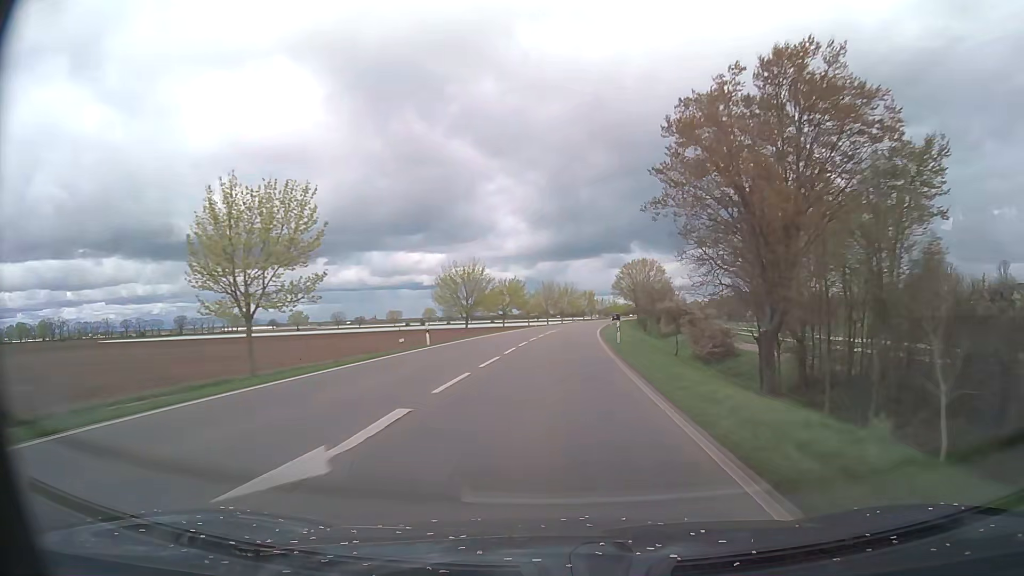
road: primary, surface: asphalt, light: Day
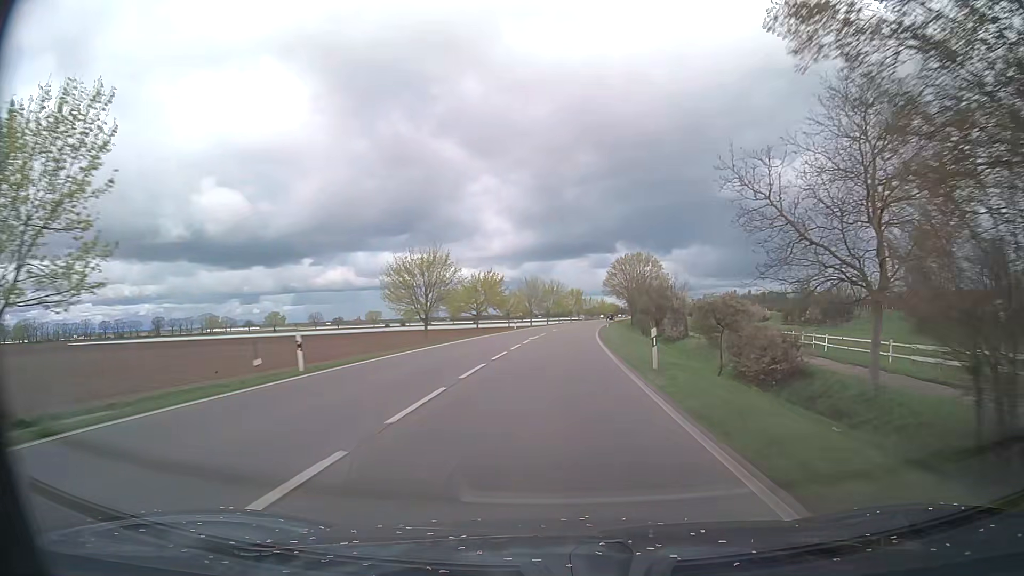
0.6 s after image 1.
(+0.1, +15.0) m; +1°
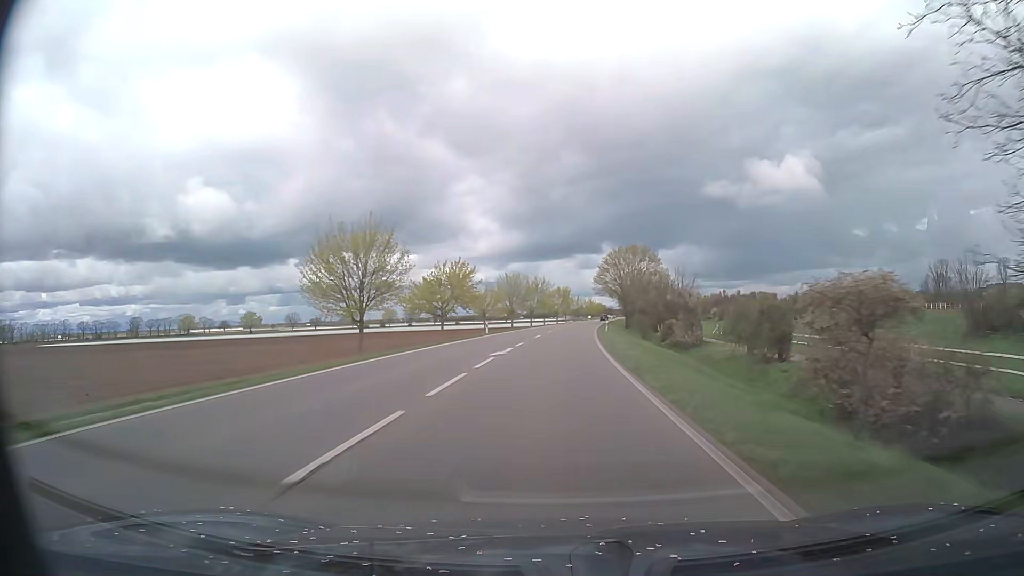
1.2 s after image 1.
(+0.2, +15.0) m; +1°
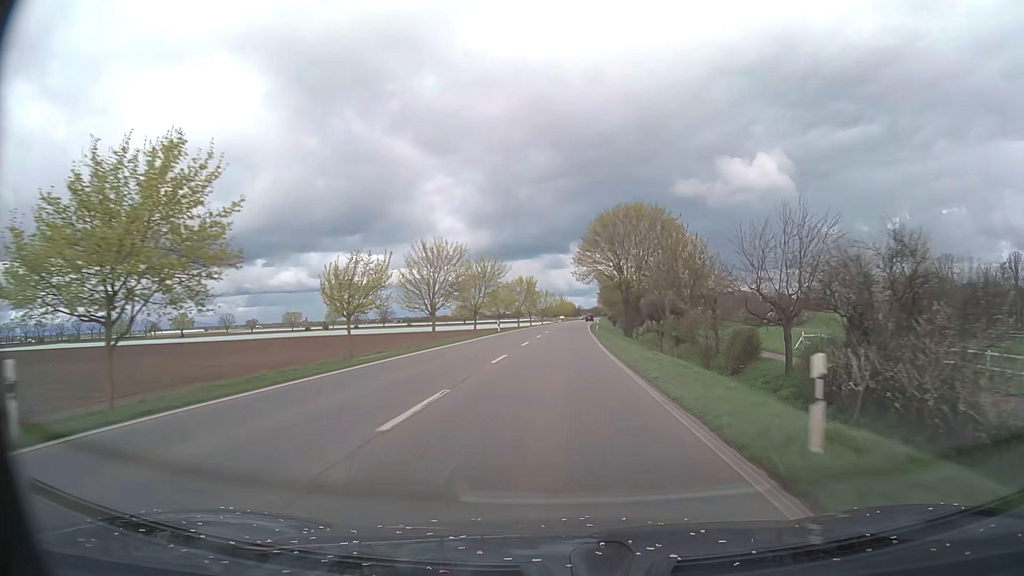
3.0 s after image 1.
(+1.2, +45.0) m; +3°
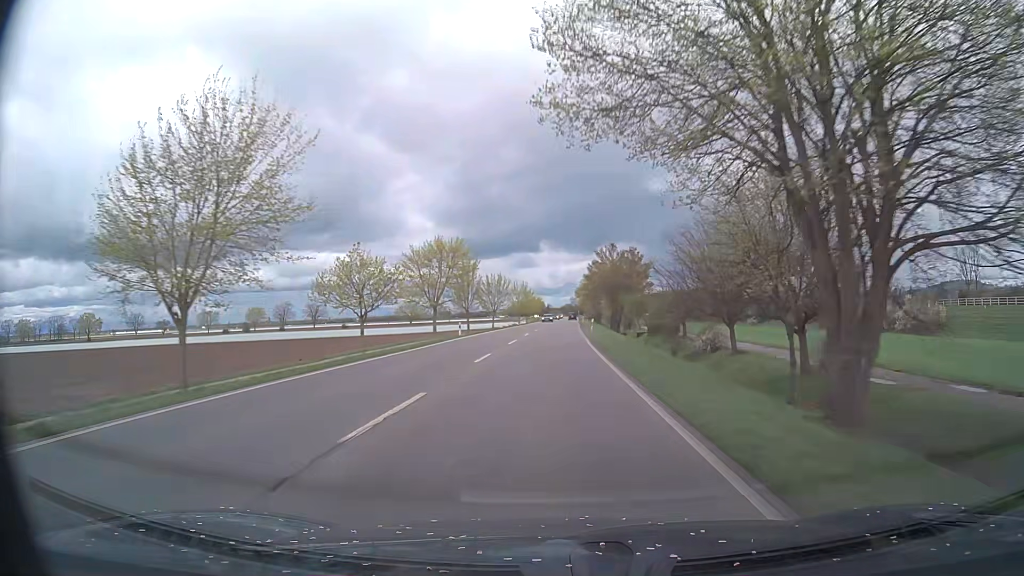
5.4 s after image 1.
(+1.7, +60.1) m; +3°
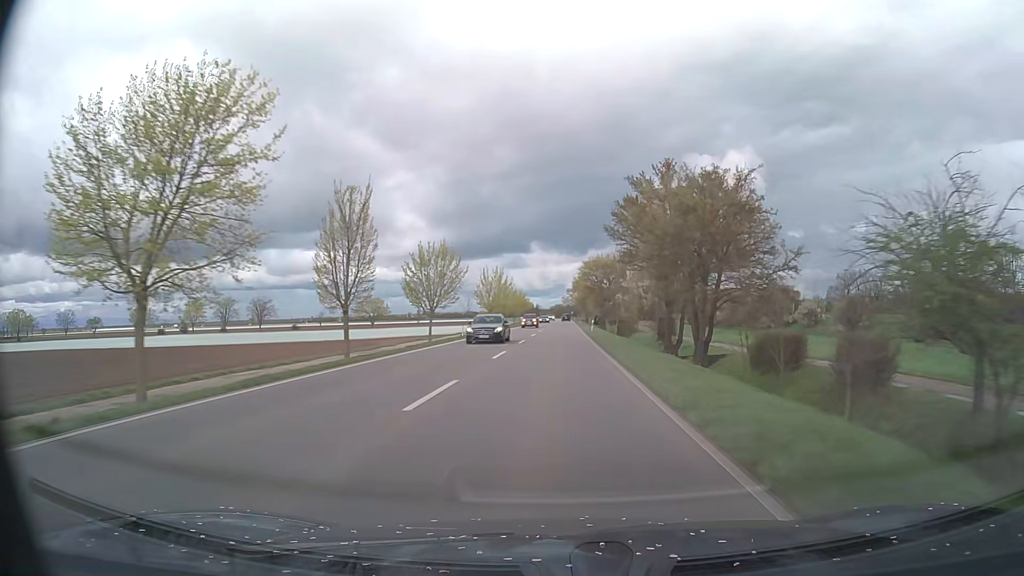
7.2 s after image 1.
(+0.3, +45.1) m; +1°
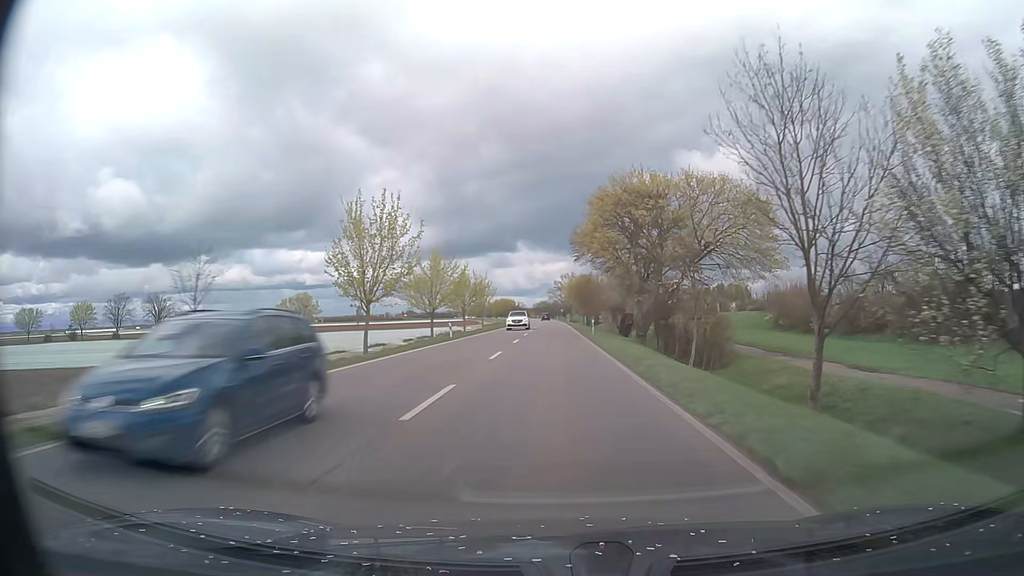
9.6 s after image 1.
(+0.9, +60.2) m; +1°
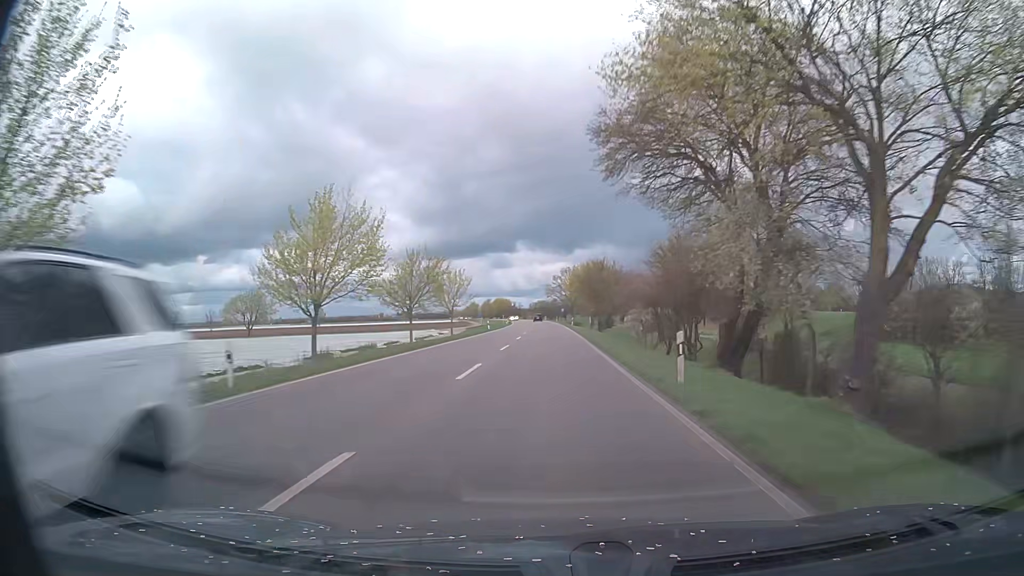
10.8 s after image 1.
(+0.1, +30.0) m; 0°
(0, +10) (0, +20) (0, +30) (0, +40) (0, +50) (0, +60) (0, +70) (-1, +80) (-1, +90) (-1, +100) m
